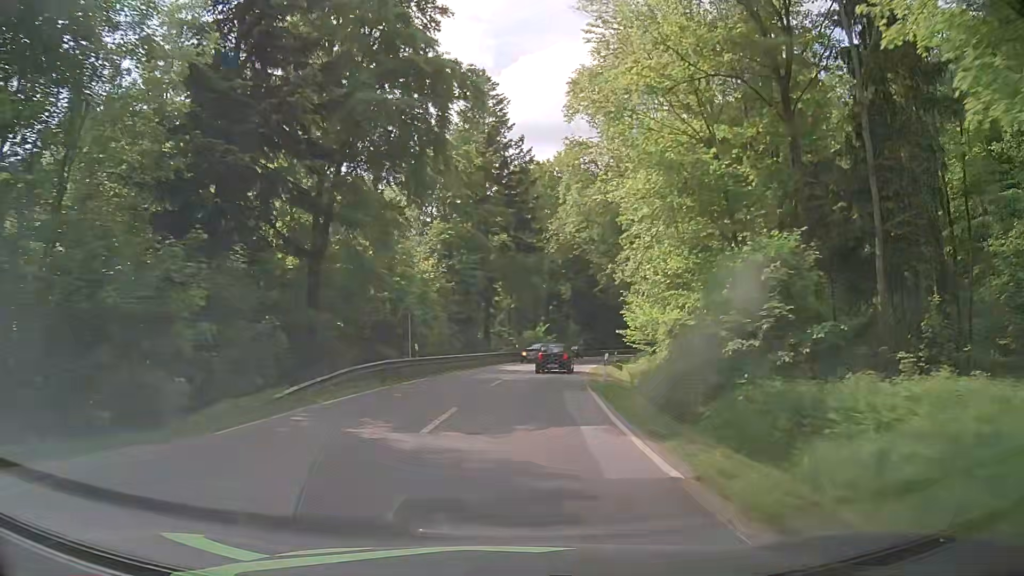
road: secondary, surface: asphalt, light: Day
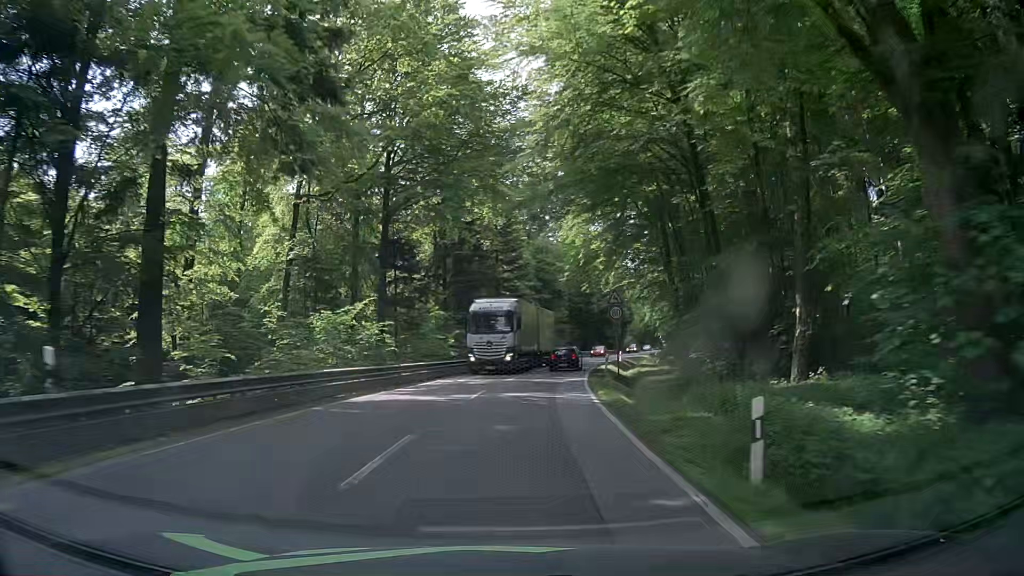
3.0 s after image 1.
(+4.3, +48.4) m; +11°
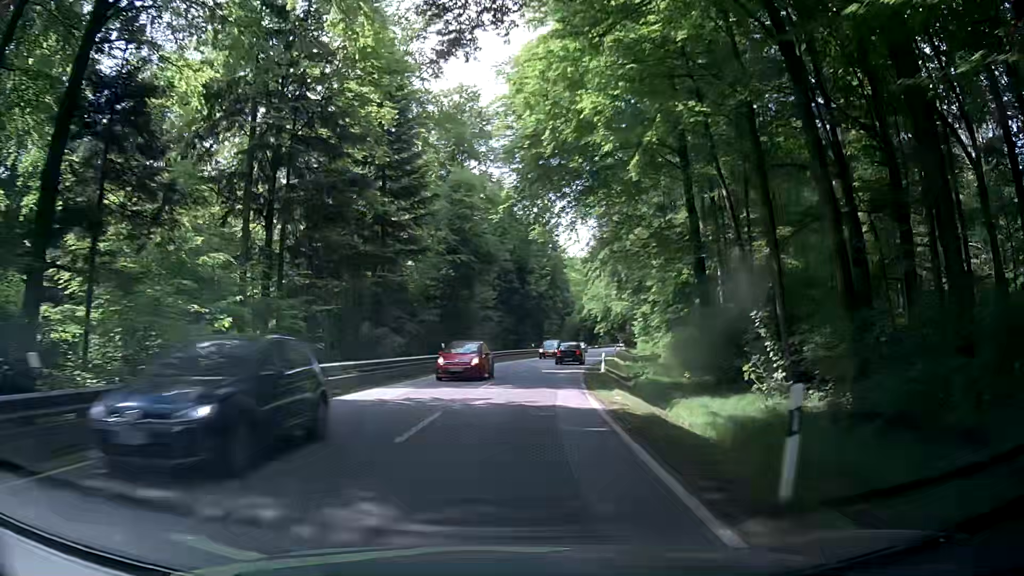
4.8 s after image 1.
(+1.7, +30.3) m; +7°
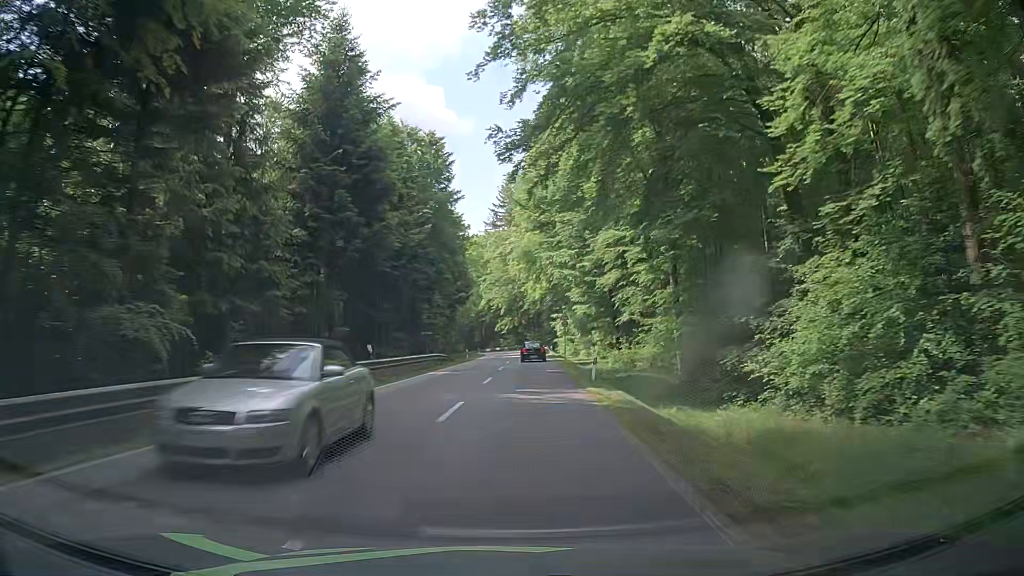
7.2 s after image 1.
(+2.6, +42.0) m; +8°
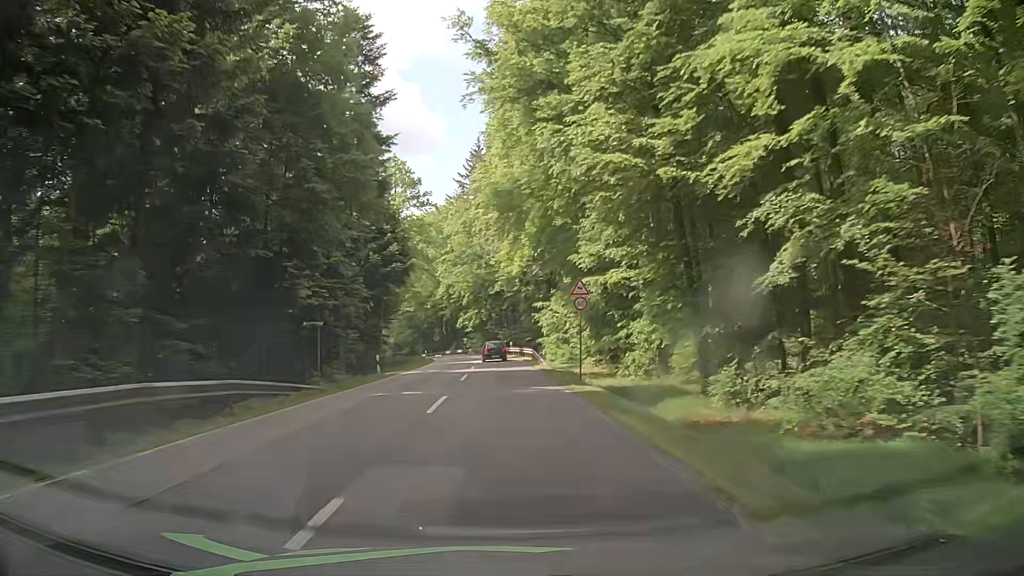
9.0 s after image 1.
(+1.2, +31.7) m; +3°
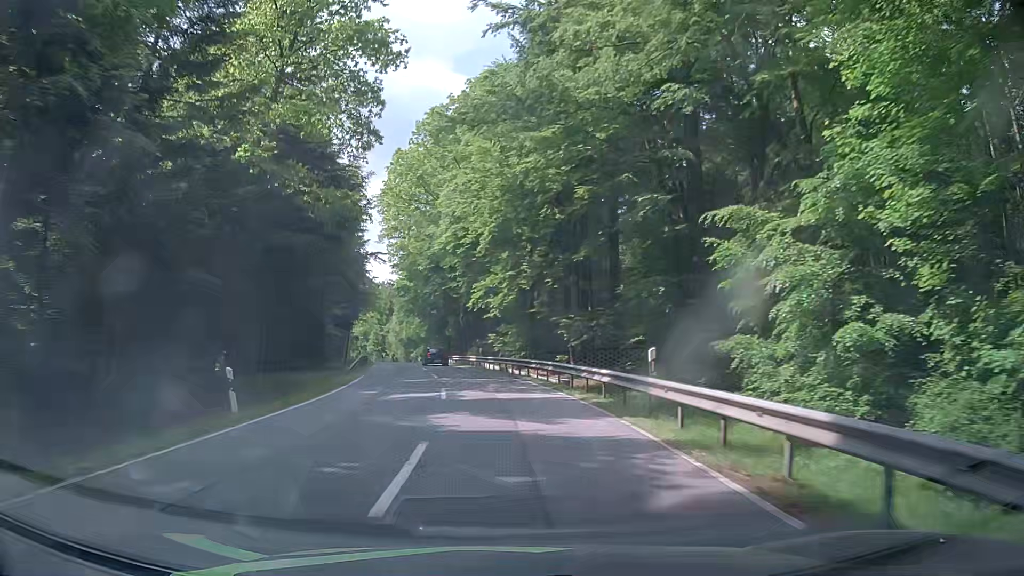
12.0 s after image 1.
(-1.1, +51.8) m; -3°
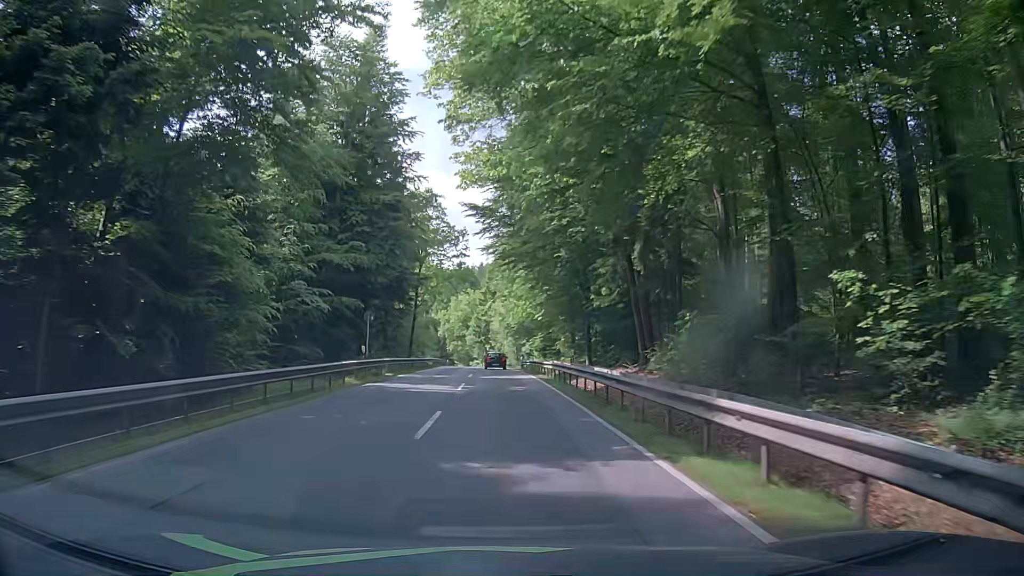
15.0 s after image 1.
(-5.5, +51.5) m; -10°
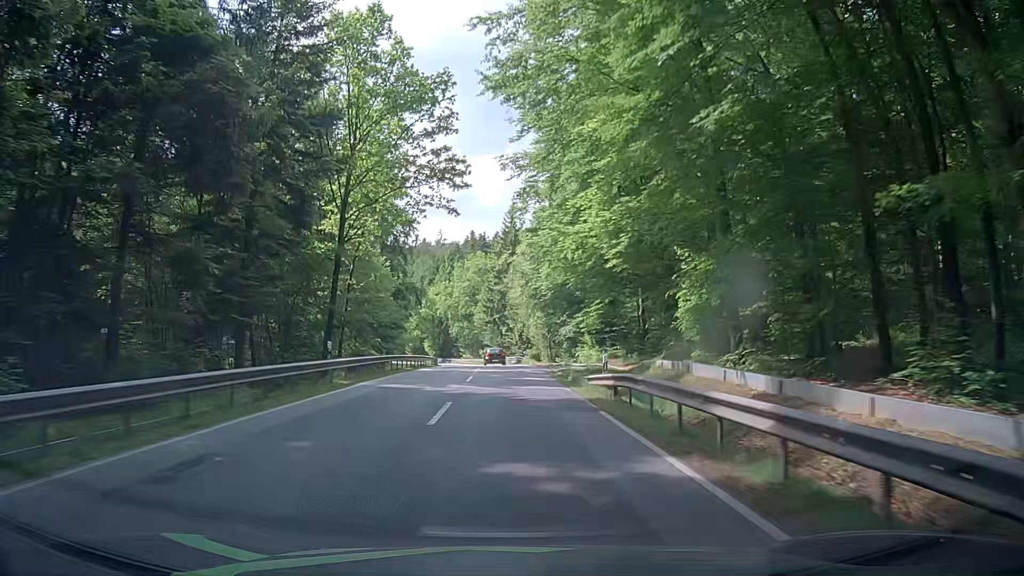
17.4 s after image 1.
(-1.2, +42.3) m; -3°
(0, +10) (0, +20) (0, +30) (0, +40) (0, +50) (-1, +60) (-1, +70) (-2, +80) (-4, +90) (-6, +100) m
